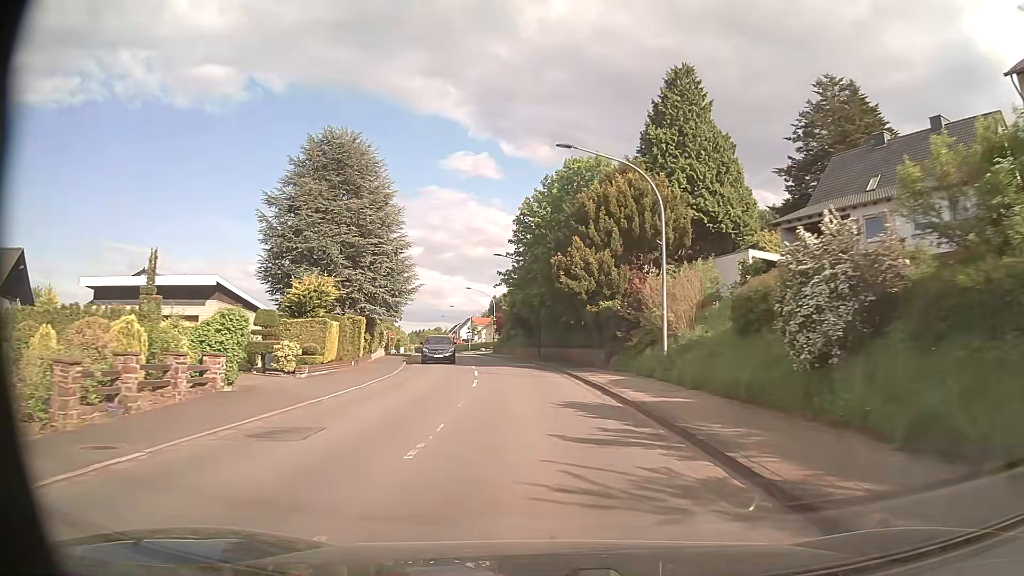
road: secondary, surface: asphalt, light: Day
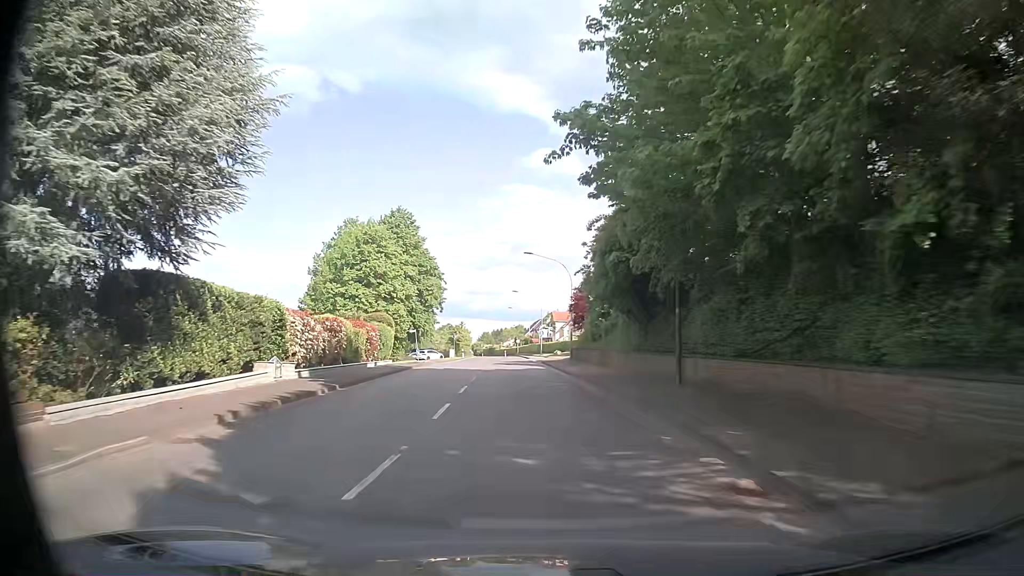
(-1.6, +32.2) m; -8°
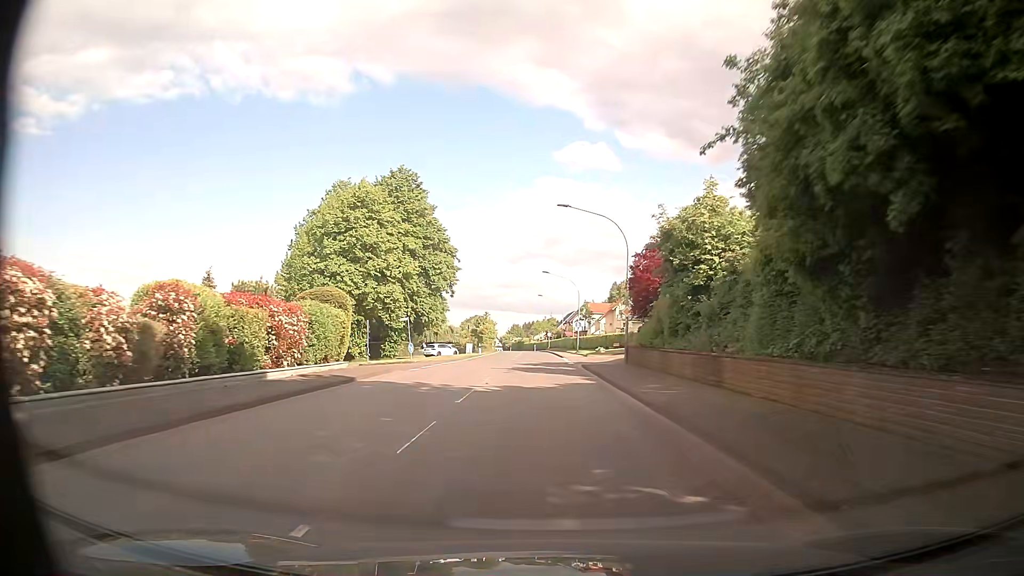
(-0.3, +16.0) m; -2°
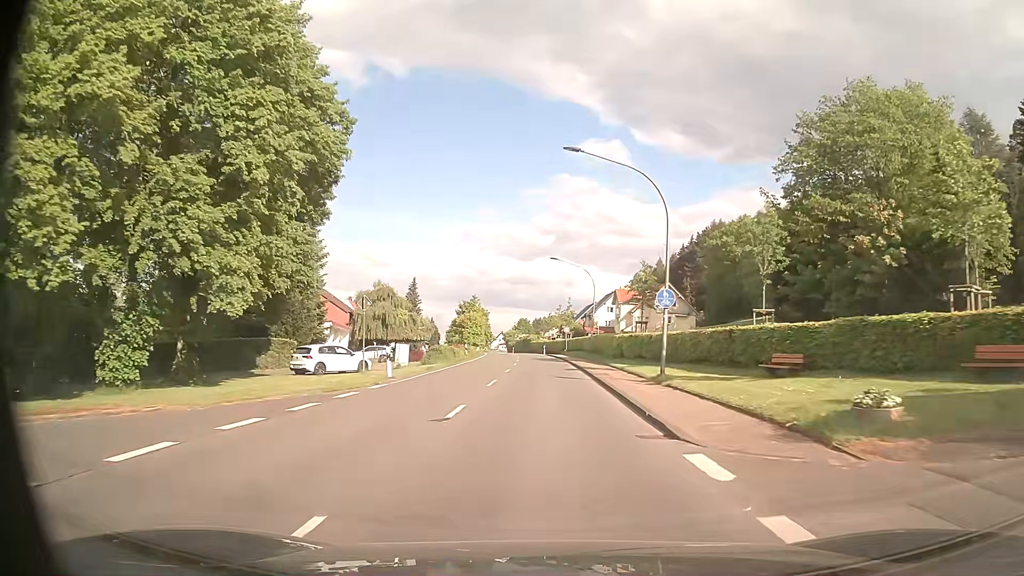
(-0.6, +41.2) m; -1°
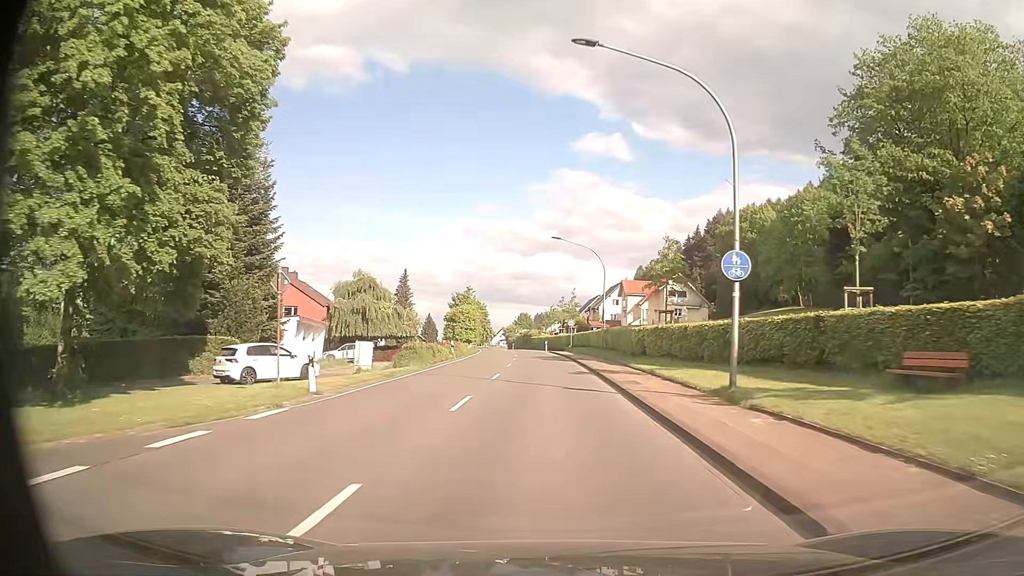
(0.0, +8.1) m; 0°
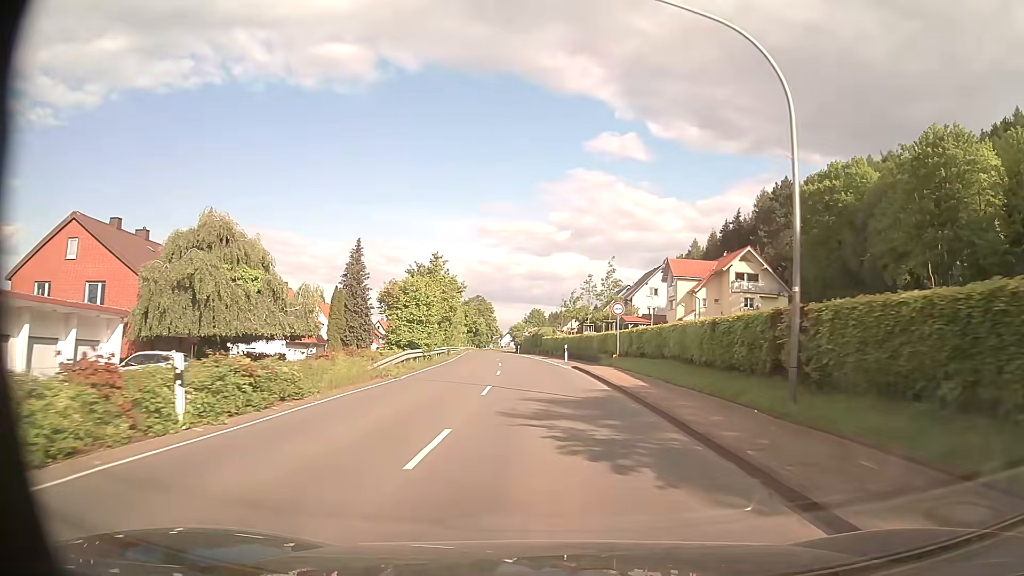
(-0.7, +32.6) m; -2°
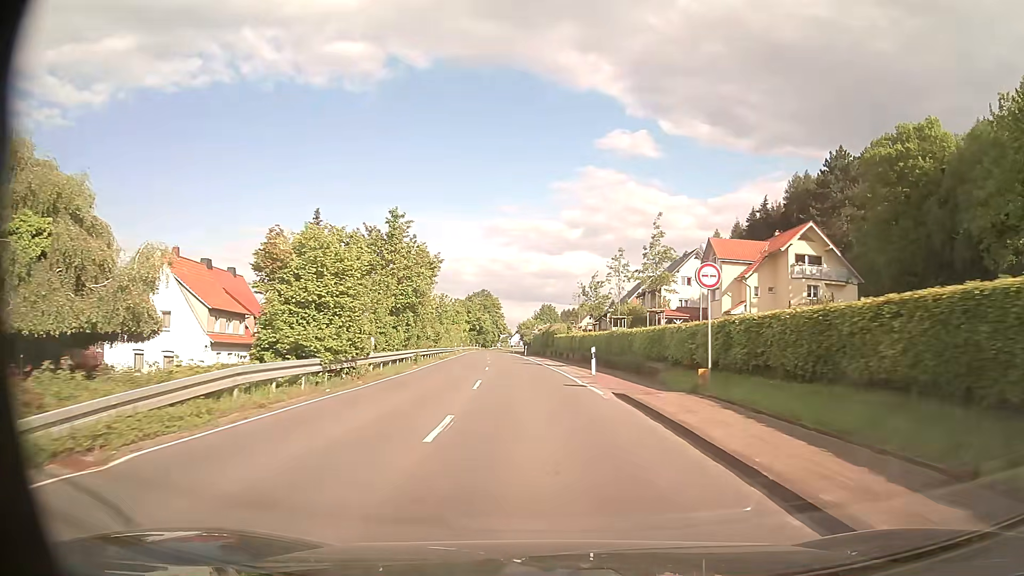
(-0.1, +16.5) m; -1°
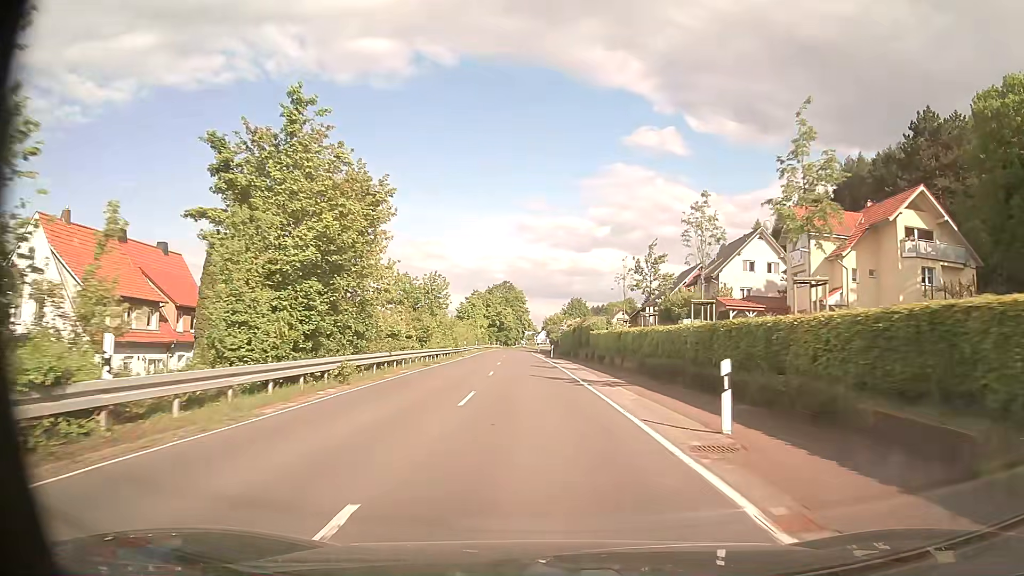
(-0.3, +16.5) m; -2°
(0, +10) (0, +20) (-1, +30) (-1, +40) (-2, +50) (-2, +60) (-2, +70) (-3, +80) (-3, +90) (-4, +100) m
